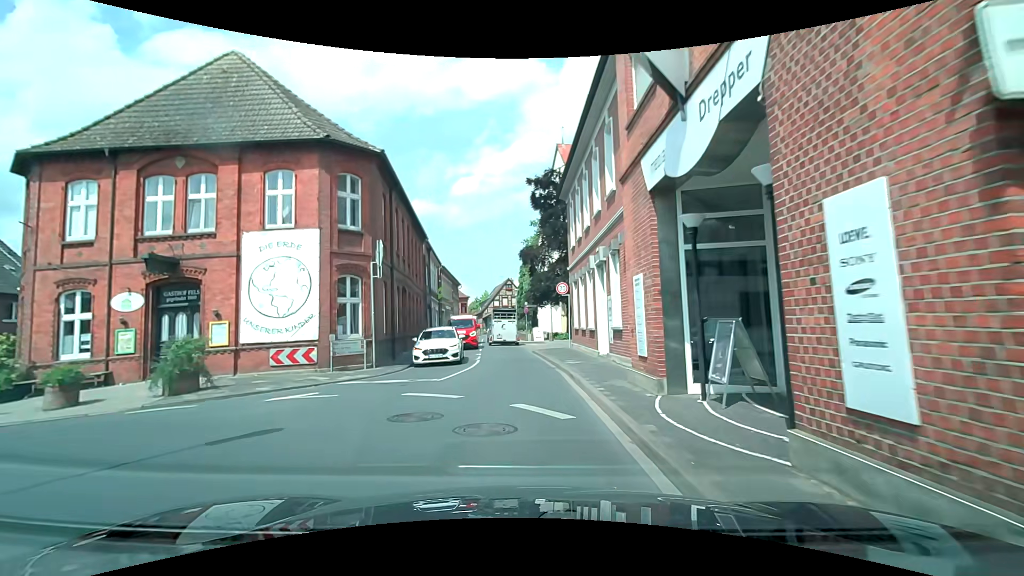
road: secondary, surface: asphalt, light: Day
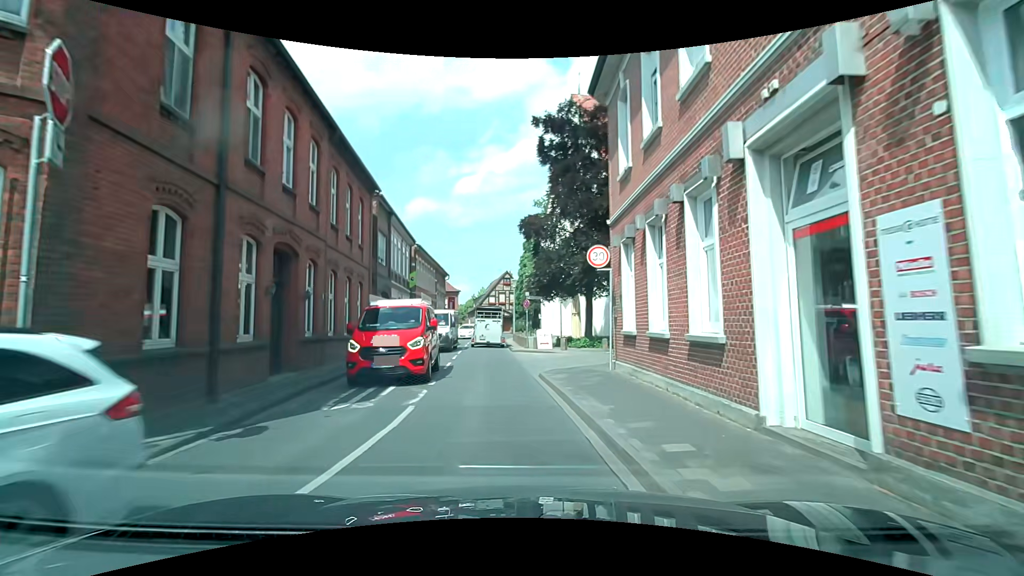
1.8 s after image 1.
(-0.2, +12.5) m; 0°
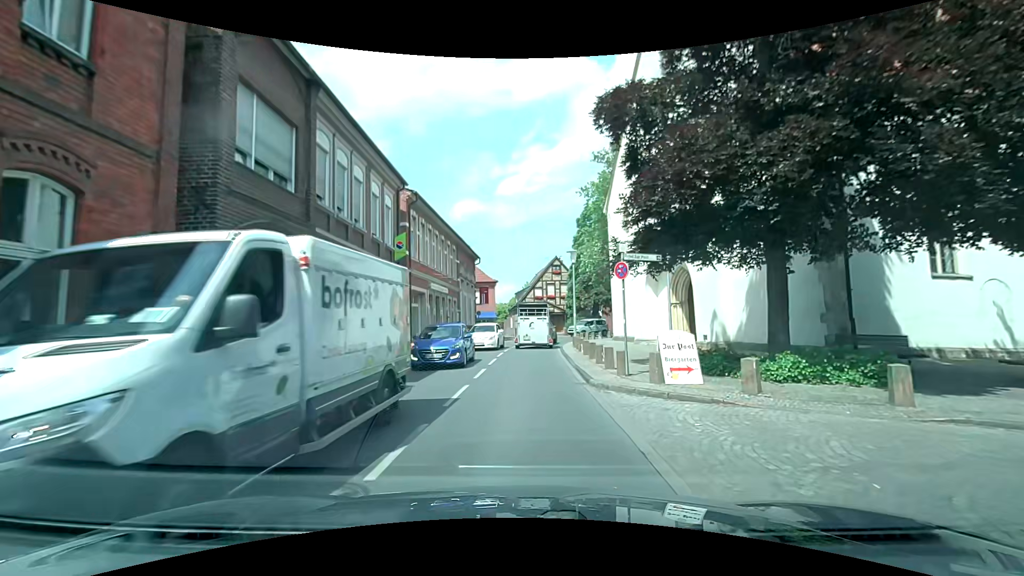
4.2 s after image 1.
(-0.9, +16.3) m; -4°
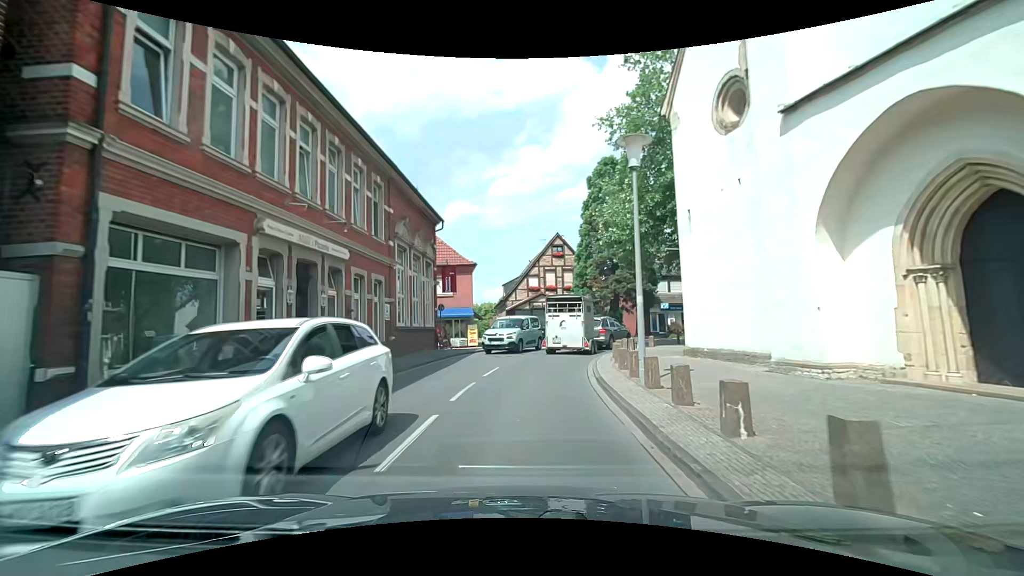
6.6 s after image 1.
(-0.3, +17.0) m; 0°
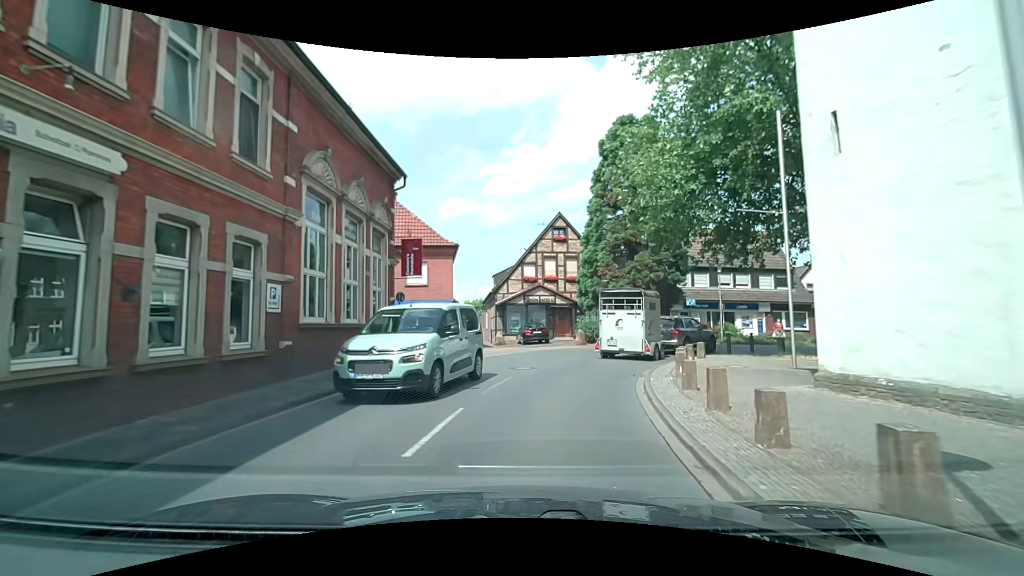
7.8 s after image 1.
(-0.1, +8.4) m; 0°
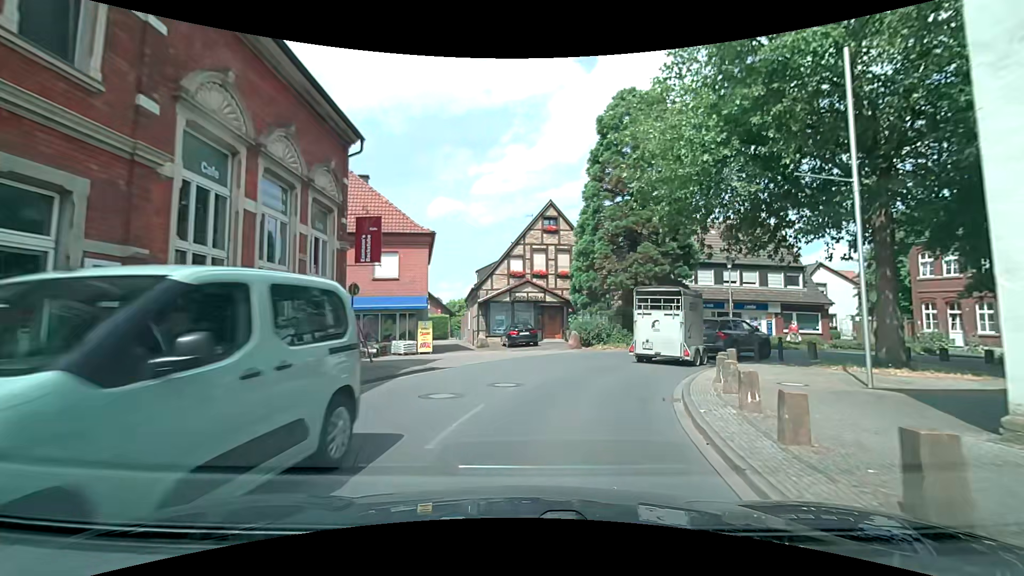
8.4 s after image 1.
(0.0, +4.0) m; +2°
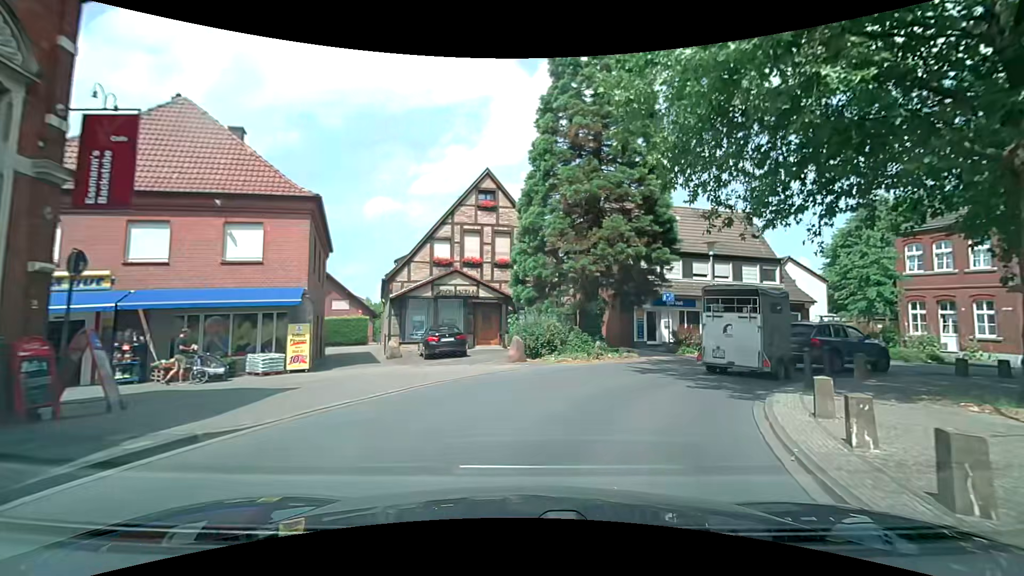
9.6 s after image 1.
(+0.4, +7.6) m; +6°
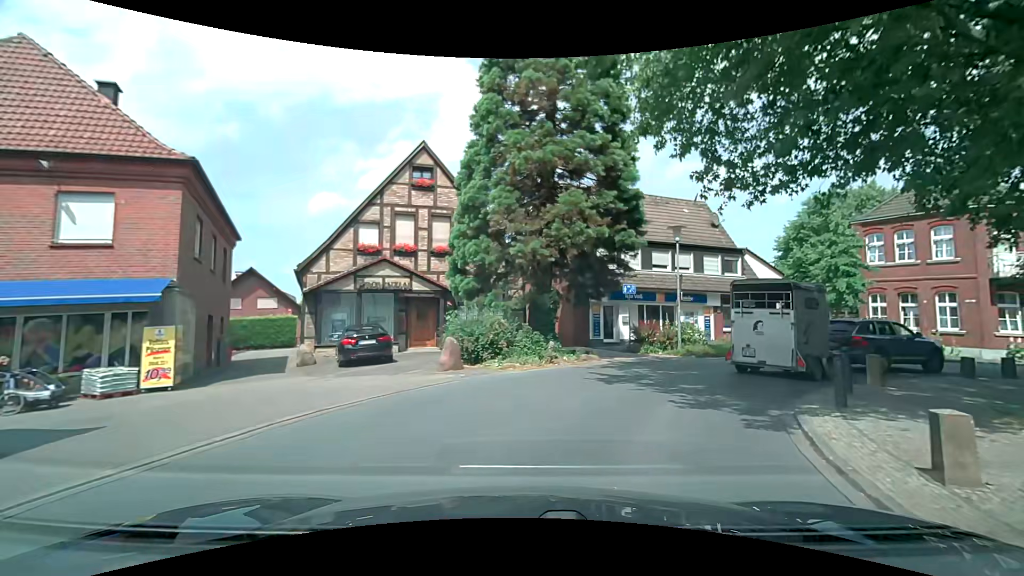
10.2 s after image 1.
(+0.2, +3.6) m; +7°
(+2, +10) (+8, +17) (+17, +21) (+27, +23) (+36, +27) (+45, +31) (+54, +36) (+62, +42) (+71, +47) (+80, +51) m
